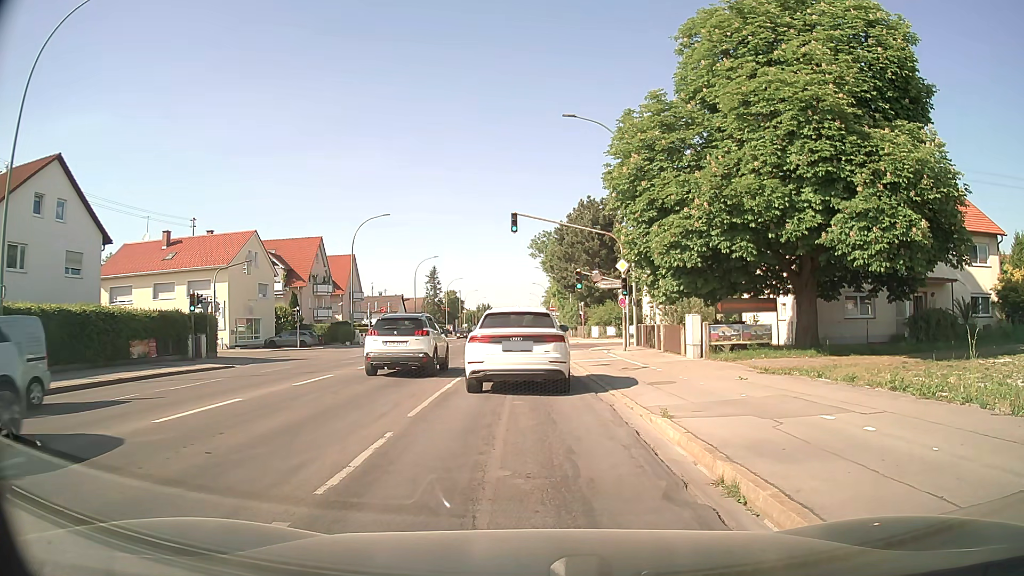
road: secondary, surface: asphalt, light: Day
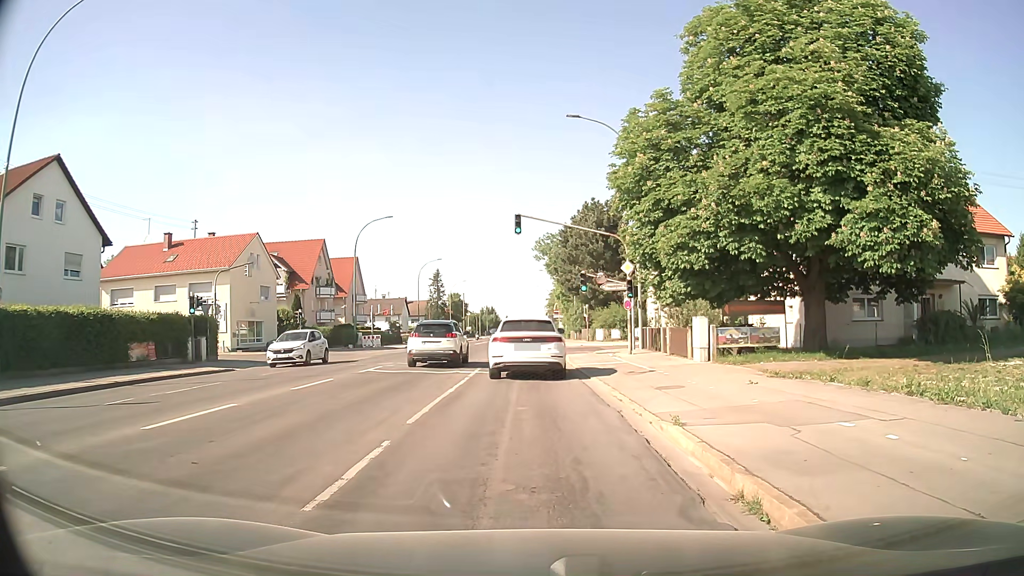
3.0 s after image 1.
(0.0, +0.4) m; 0°
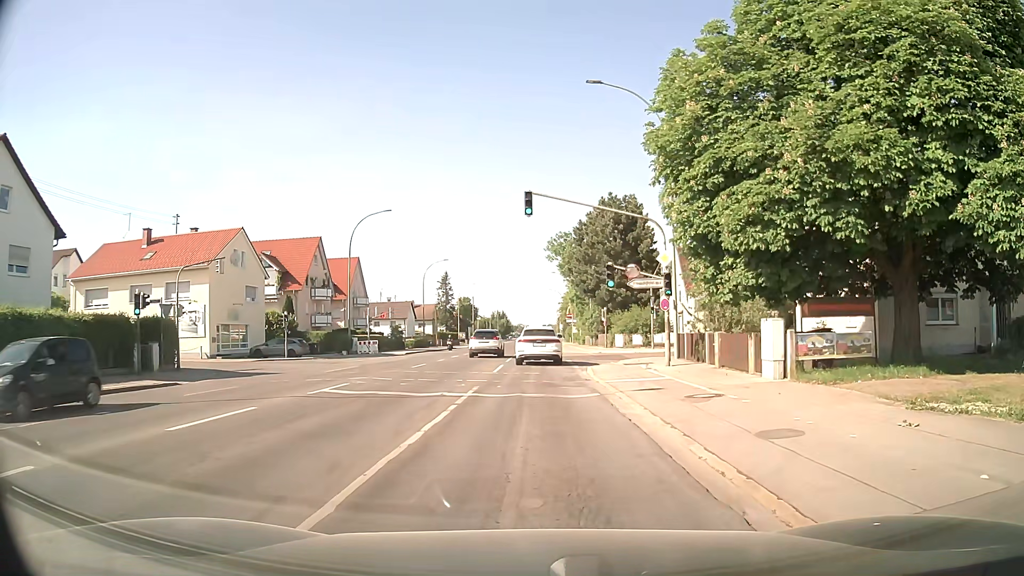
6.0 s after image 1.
(0.0, +6.1) m; 0°
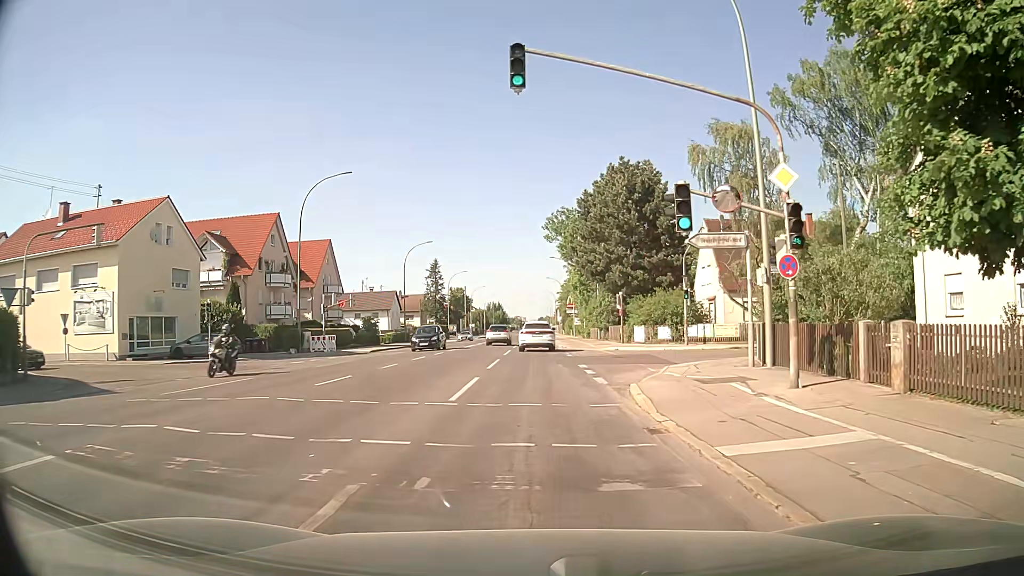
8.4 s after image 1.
(0.0, +12.0) m; 0°
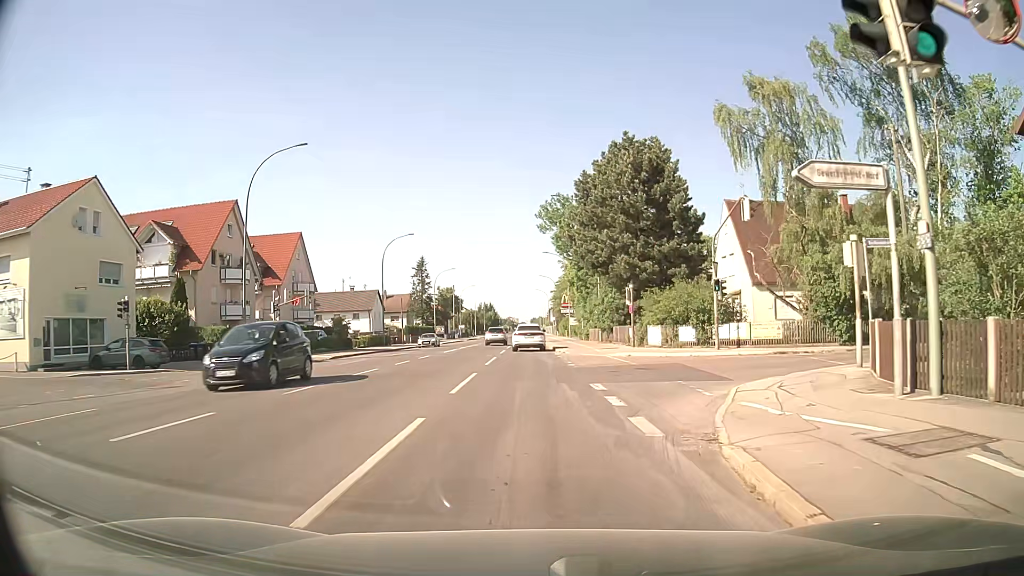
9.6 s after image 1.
(0.0, +7.9) m; +1°
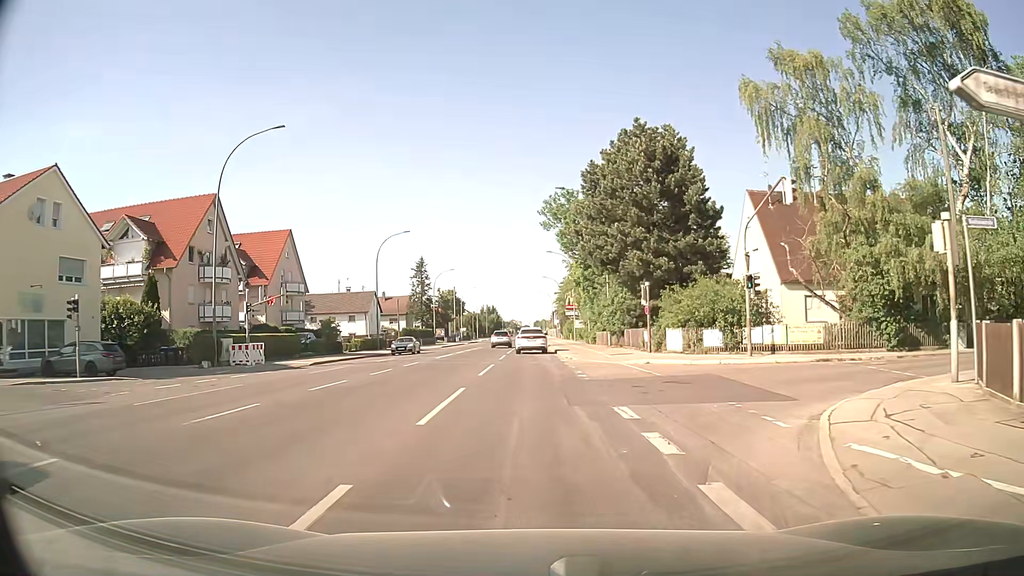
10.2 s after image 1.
(0.0, +4.2) m; -1°
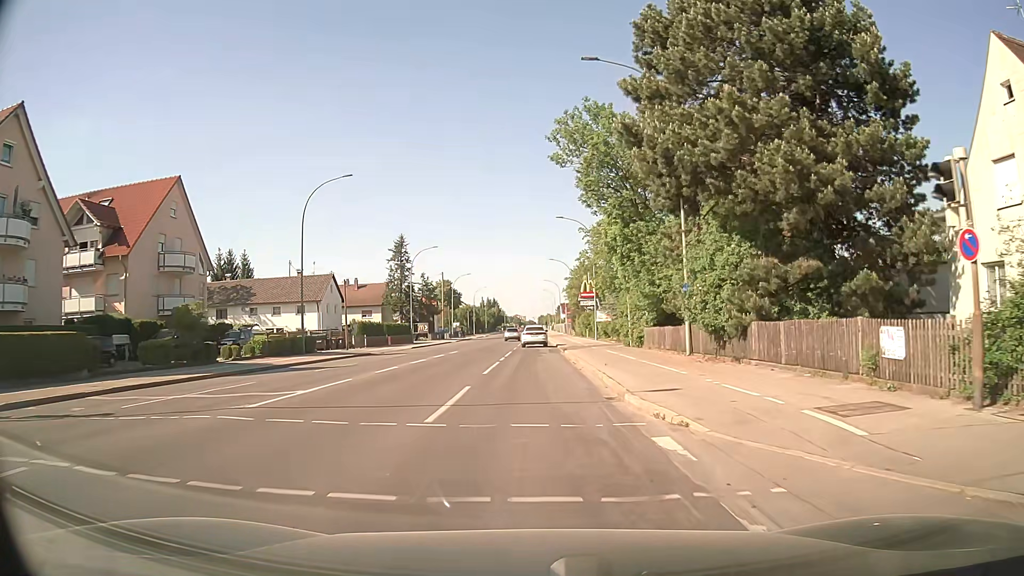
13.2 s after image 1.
(+0.2, +24.4) m; 0°
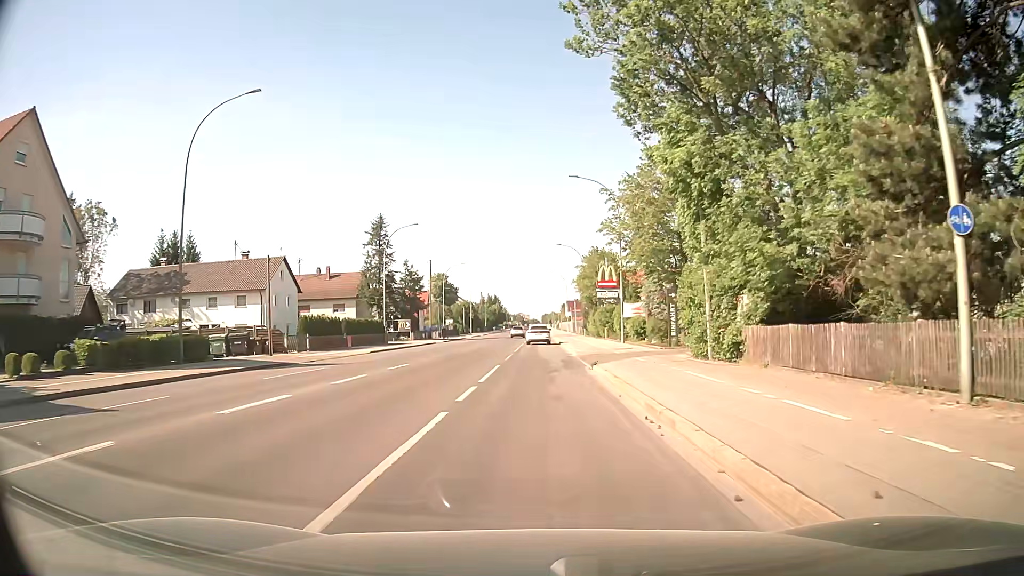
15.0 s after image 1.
(0.0, +17.4) m; 0°
(0, +10) (0, +20) (0, +30) (0, +40) (0, +50) (0, +60) (+1, +70) (+1, +80) (+1, +90) (+1, +100) m
